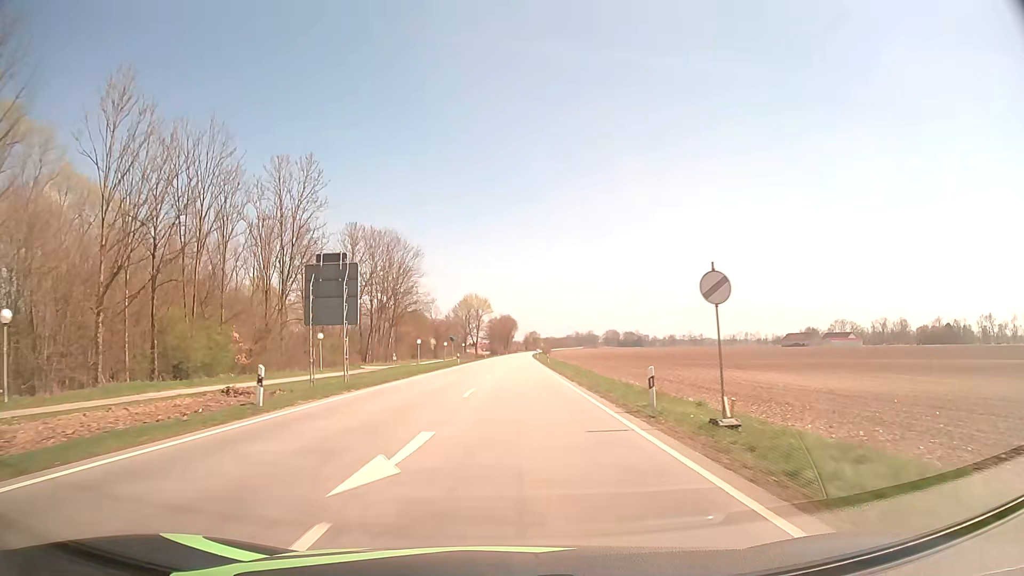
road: secondary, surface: asphalt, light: Day
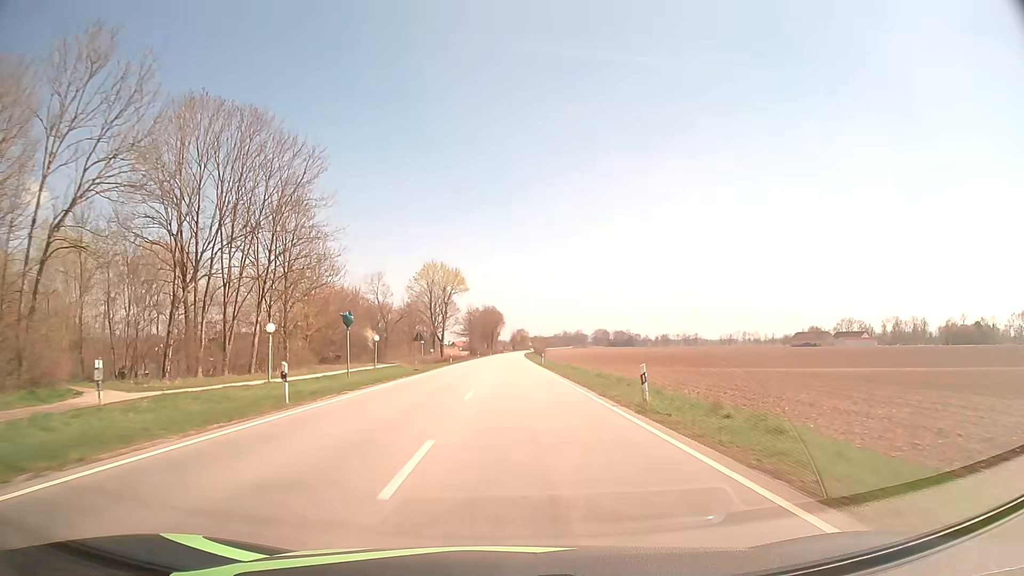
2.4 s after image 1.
(+0.4, +50.1) m; +1°
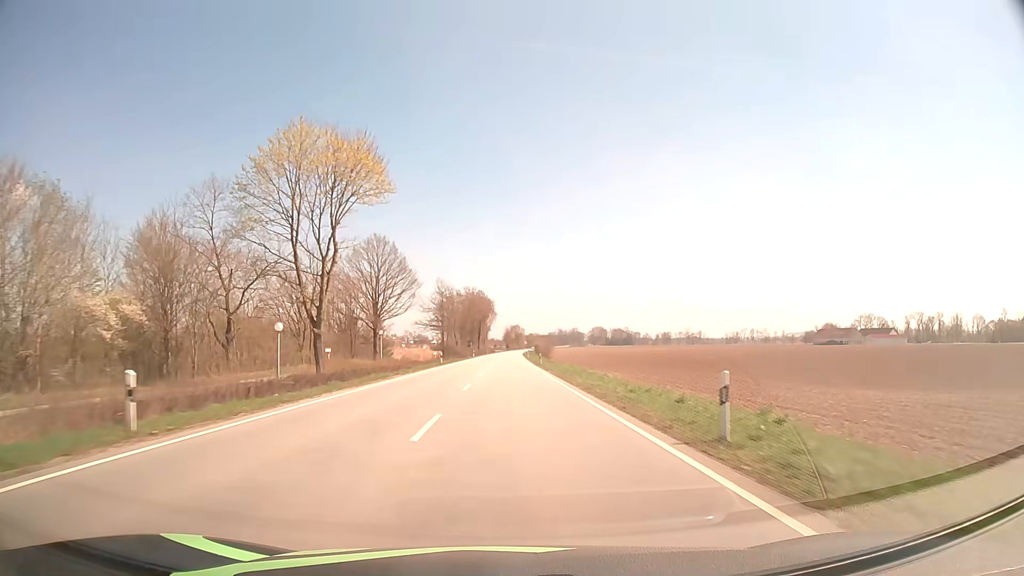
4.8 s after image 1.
(+0.3, +57.0) m; +1°
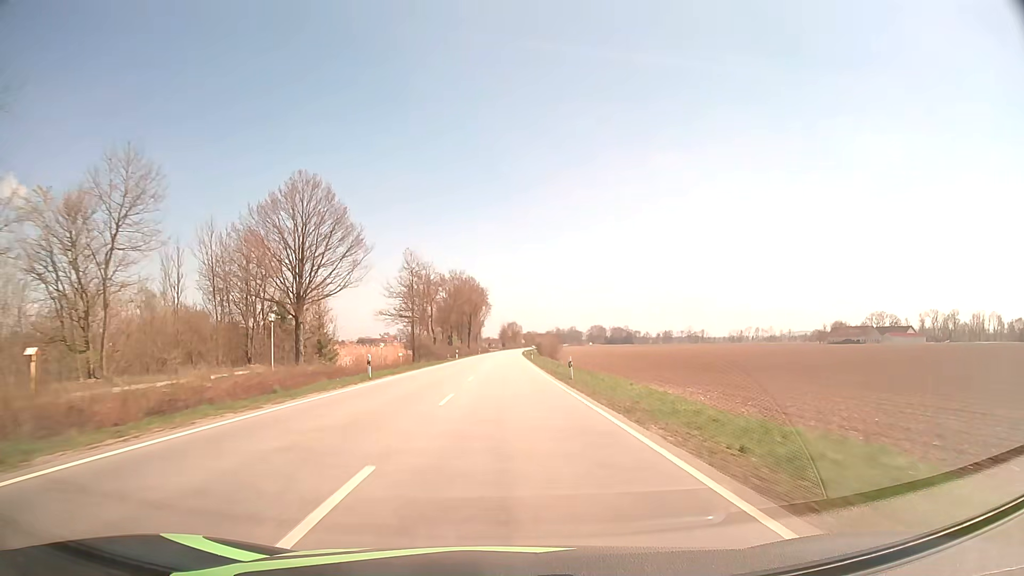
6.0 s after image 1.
(+0.1, +30.5) m; 0°
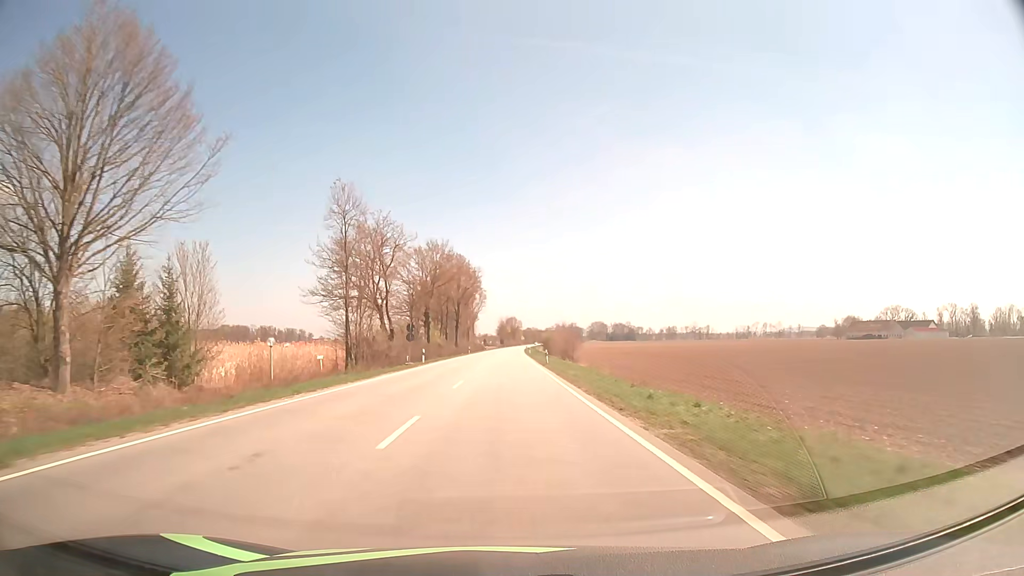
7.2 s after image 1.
(+0.2, +31.1) m; 0°
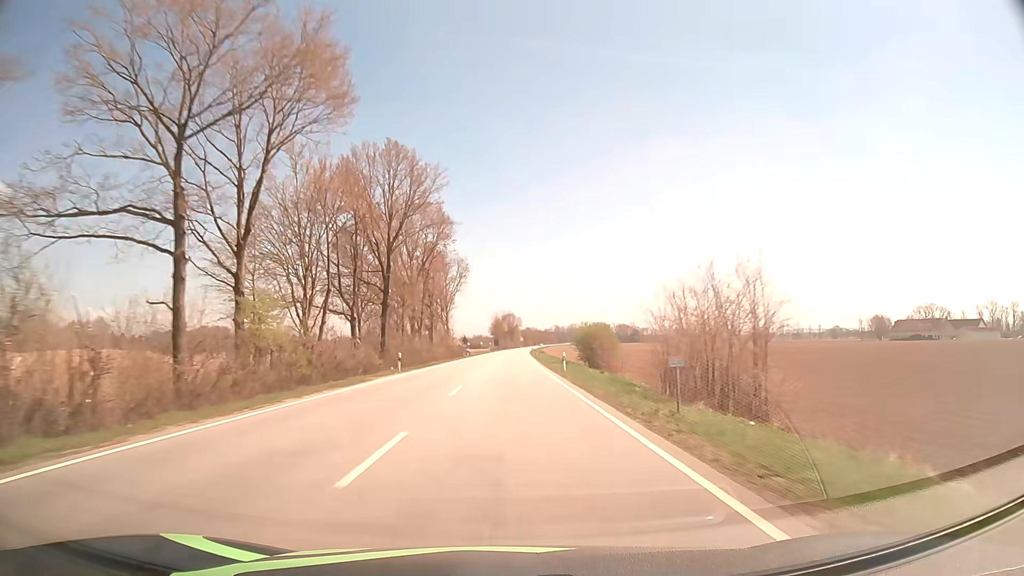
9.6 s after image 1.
(+0.2, +62.4) m; 0°
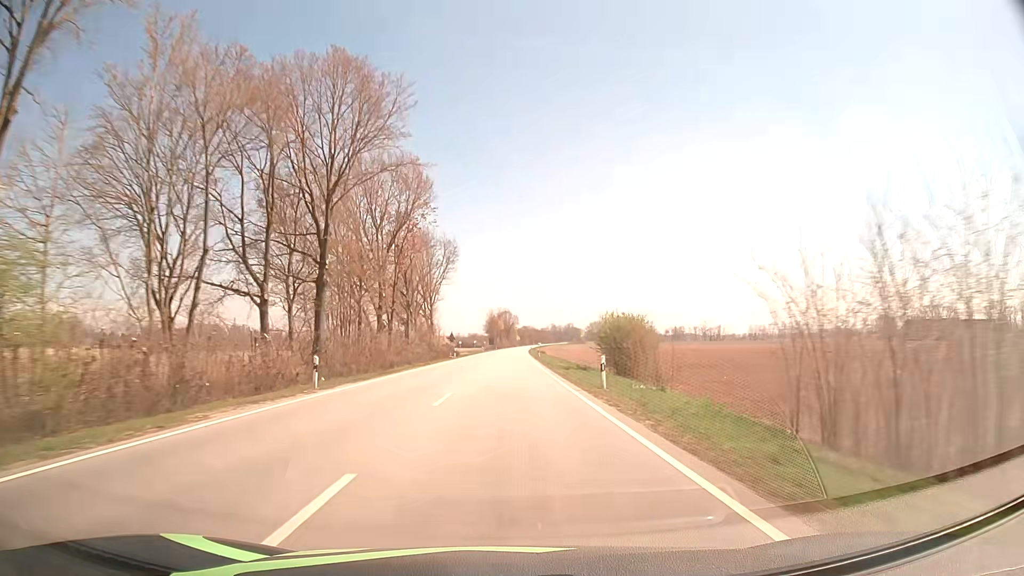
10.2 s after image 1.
(+0.1, +15.6) m; 0°
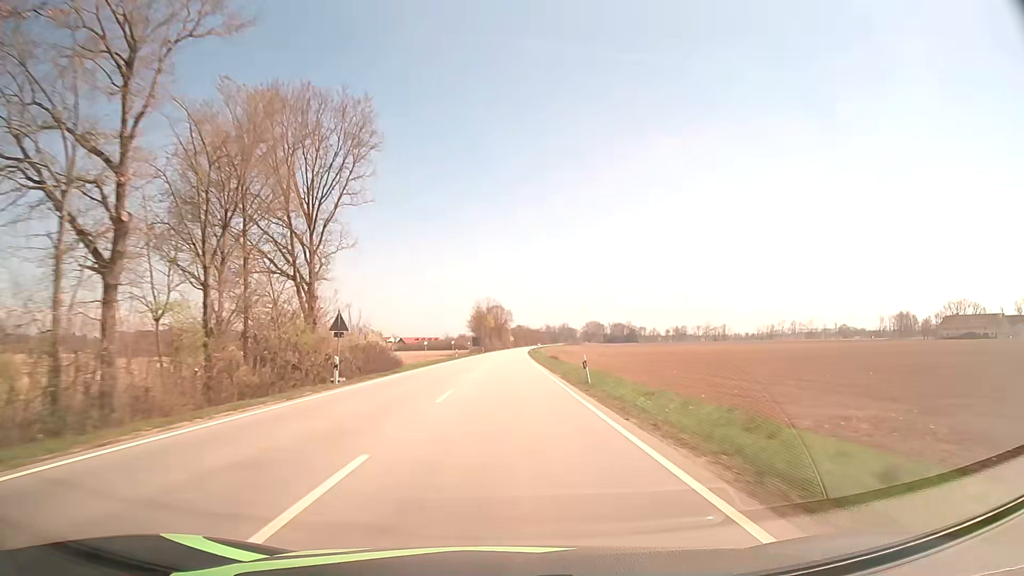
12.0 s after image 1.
(+0.5, +47.0) m; +1°
(0, +10) (0, +20) (0, +30) (0, +40) (0, +50) (0, +60) (0, +70) (0, +80) (0, +90) (+1, +100) m
